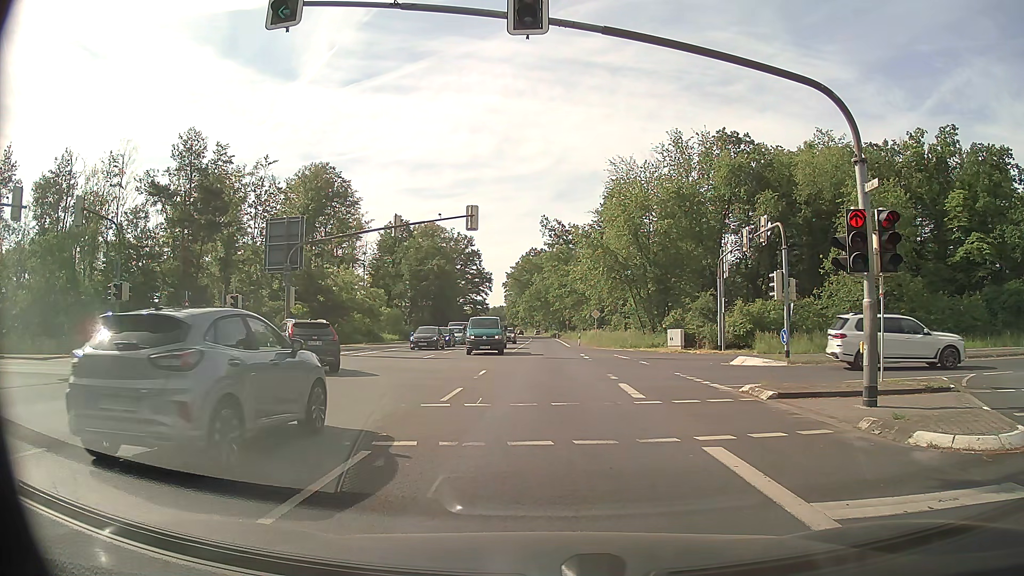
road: primary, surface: asphalt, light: Day
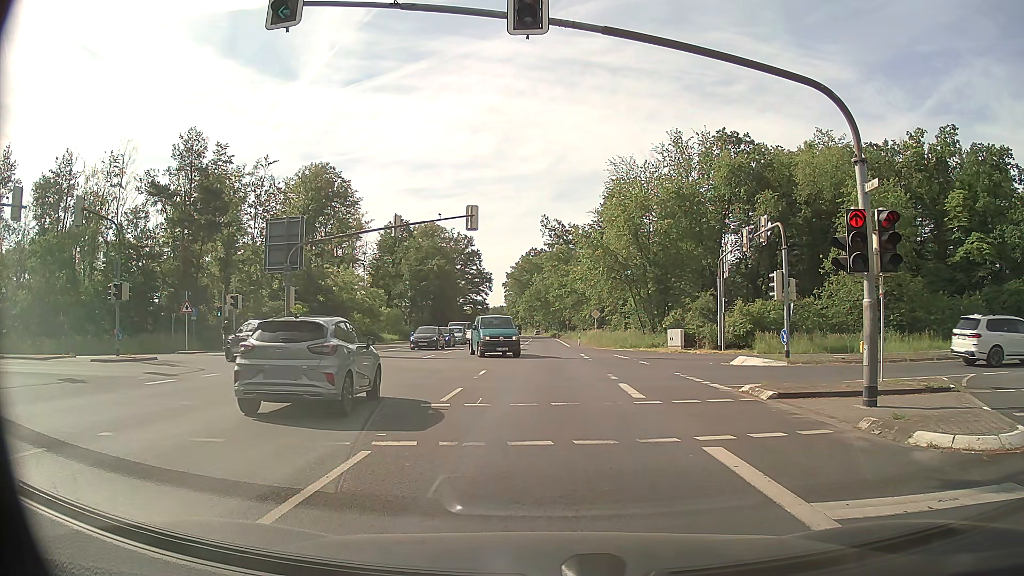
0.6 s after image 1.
(0.0, 0.0) m; 0°
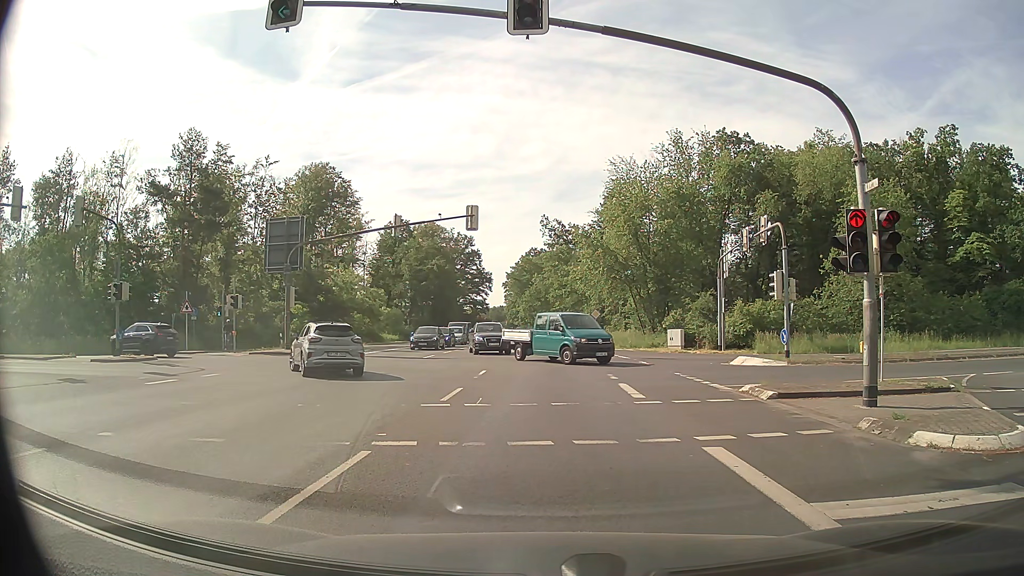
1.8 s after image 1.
(0.0, 0.0) m; 0°
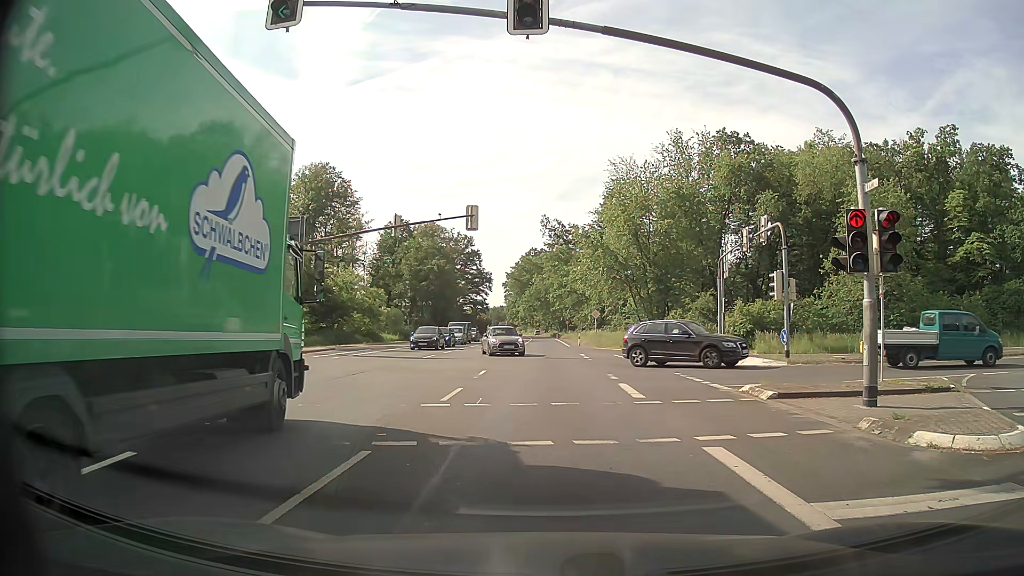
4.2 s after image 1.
(0.0, 0.0) m; 0°
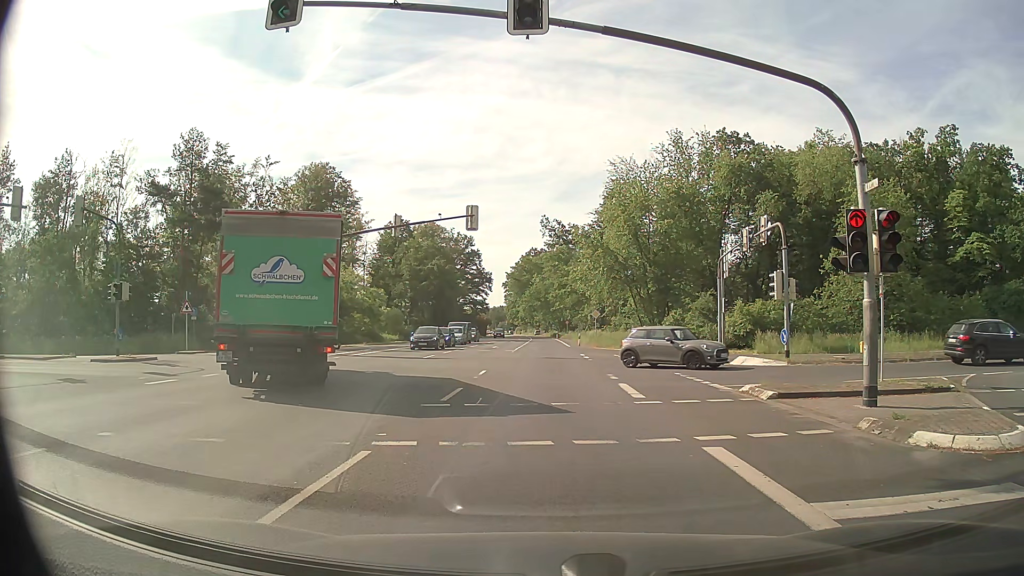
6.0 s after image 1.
(0.0, 0.0) m; 0°
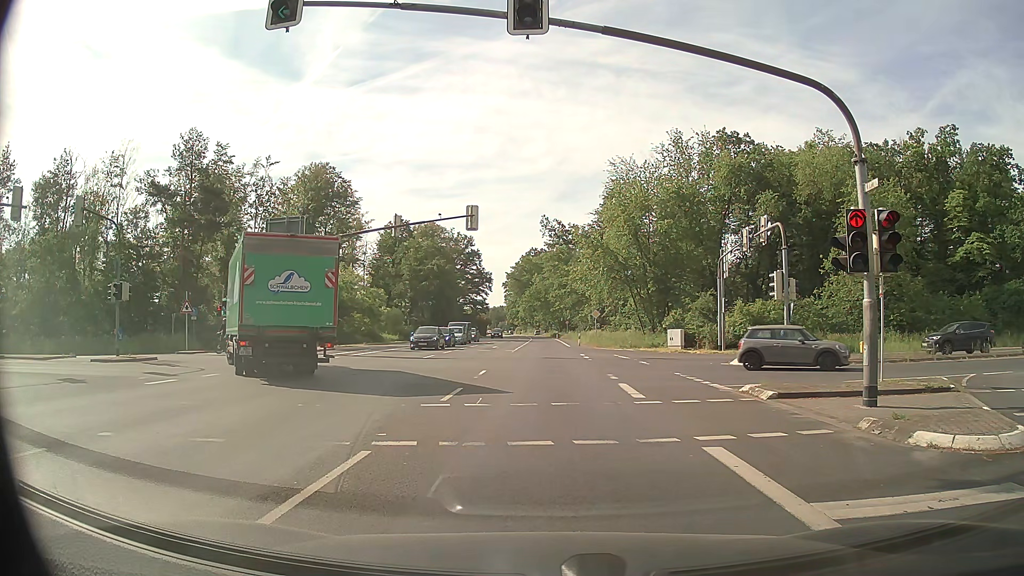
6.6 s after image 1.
(0.0, 0.0) m; 0°
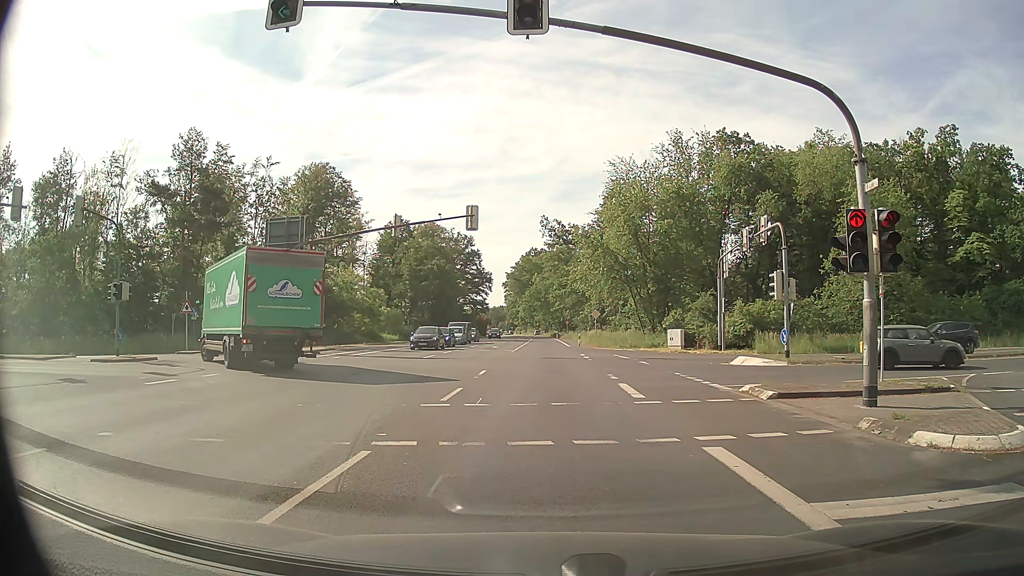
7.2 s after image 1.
(0.0, 0.0) m; 0°
(0, +10) (0, +20) (0, +30) (0, +40) (-1, +50) (-1, +60) (-1, +70) (-1, +80) (-1, +90) (-1, +100) m
